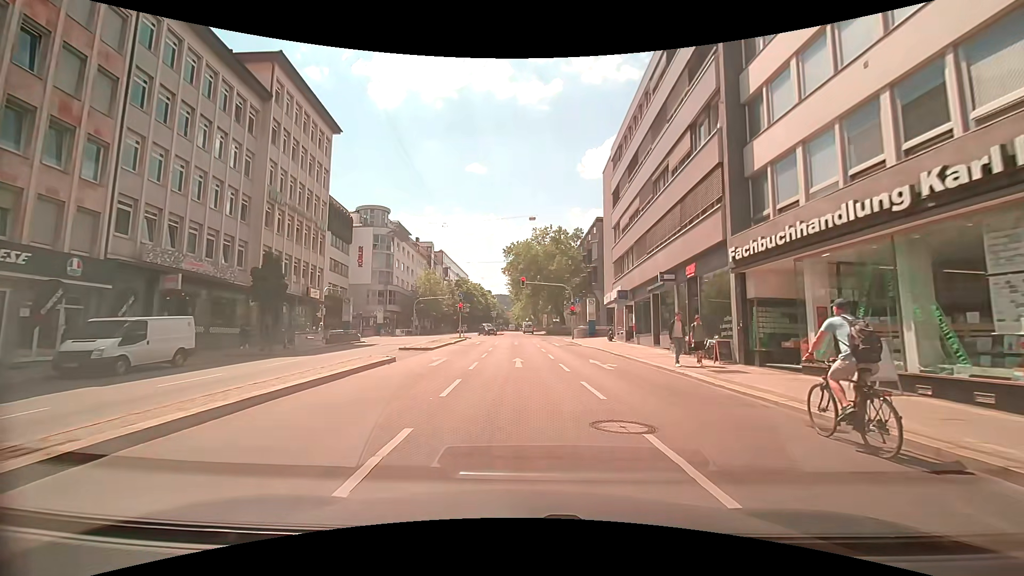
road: secondary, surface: asphalt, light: Day
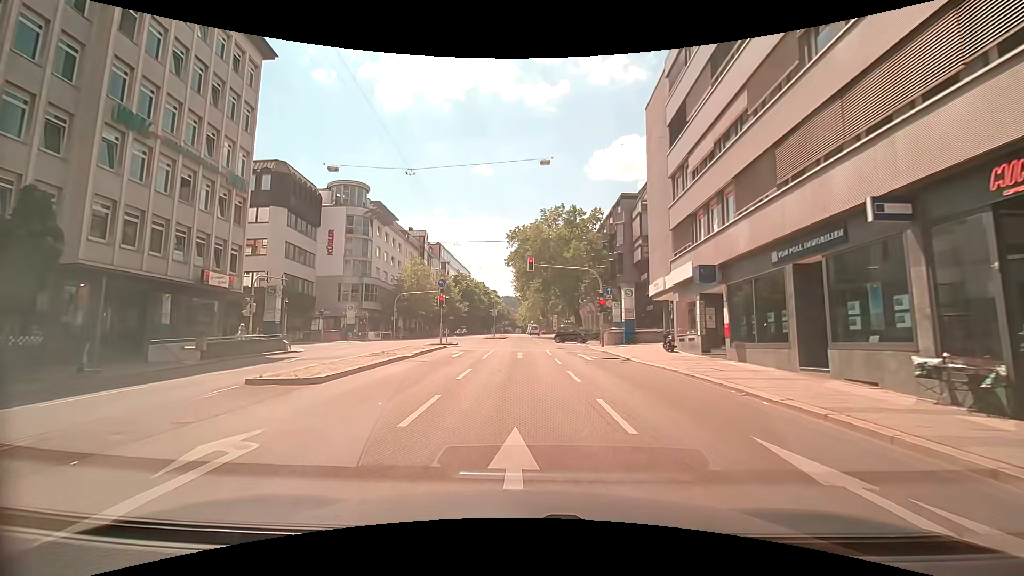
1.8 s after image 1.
(+0.3, +14.9) m; +1°
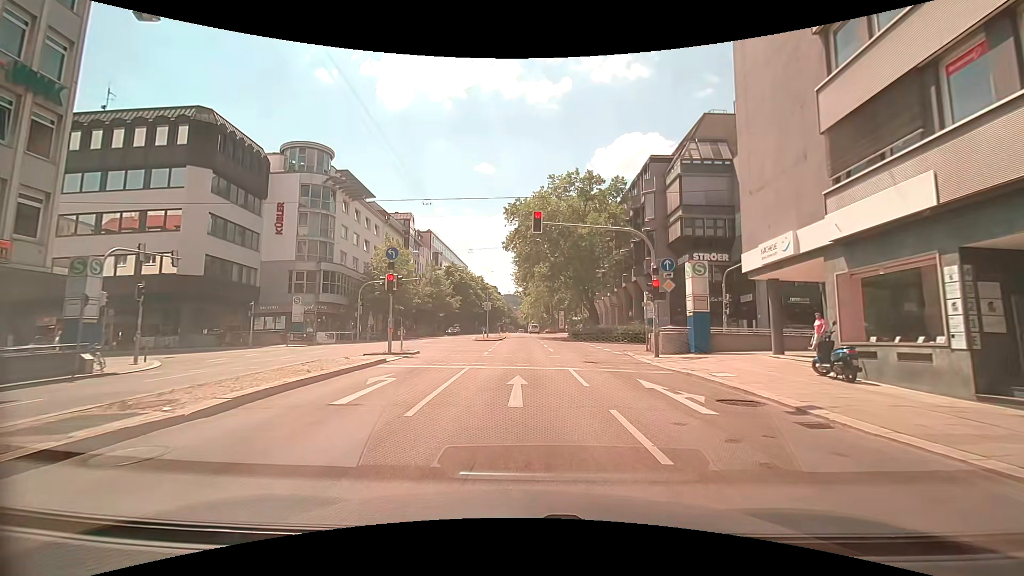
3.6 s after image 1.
(-0.2, +13.5) m; 0°
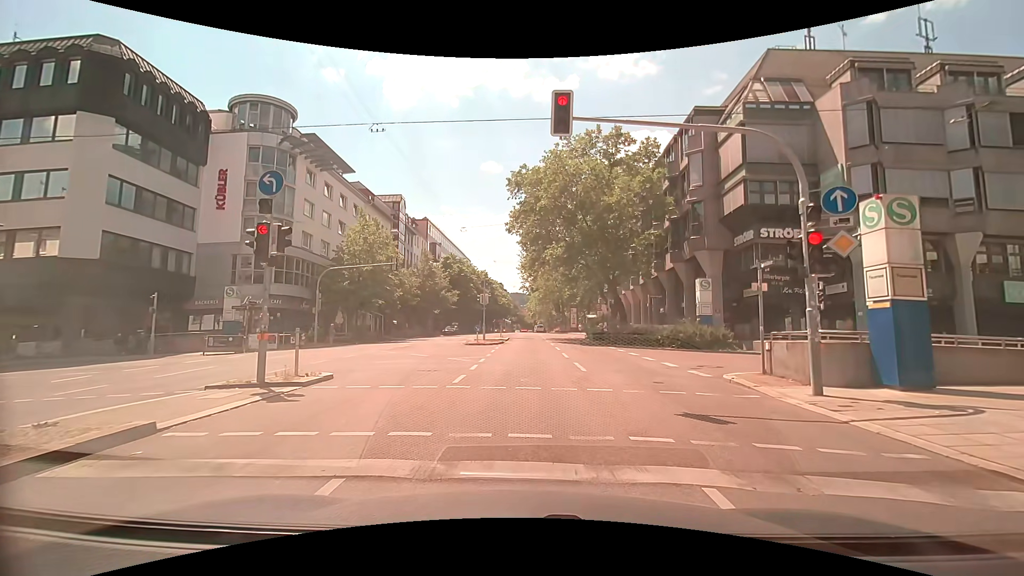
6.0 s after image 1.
(-0.2, +10.2) m; -2°
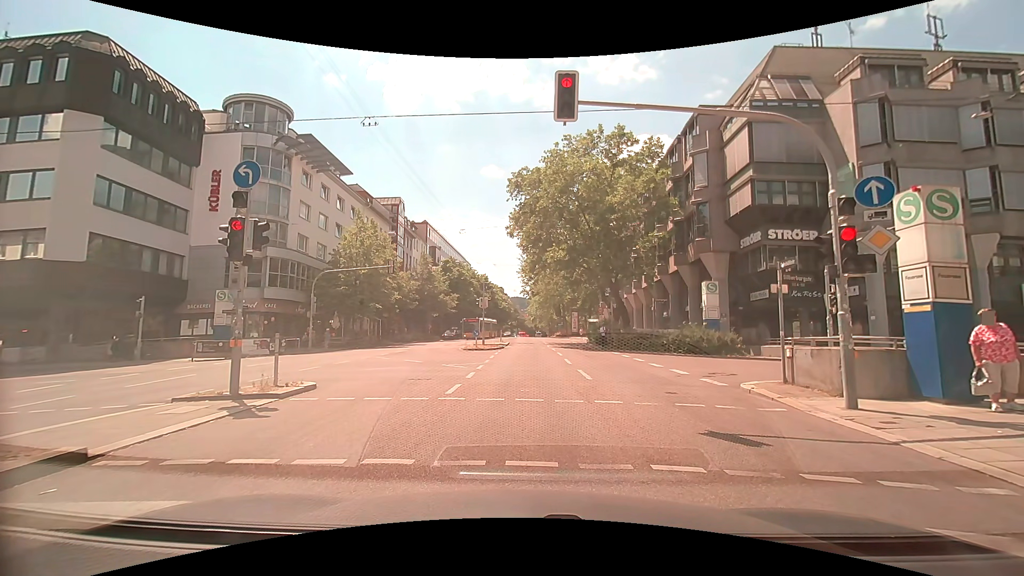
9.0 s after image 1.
(0.0, +0.9) m; +2°
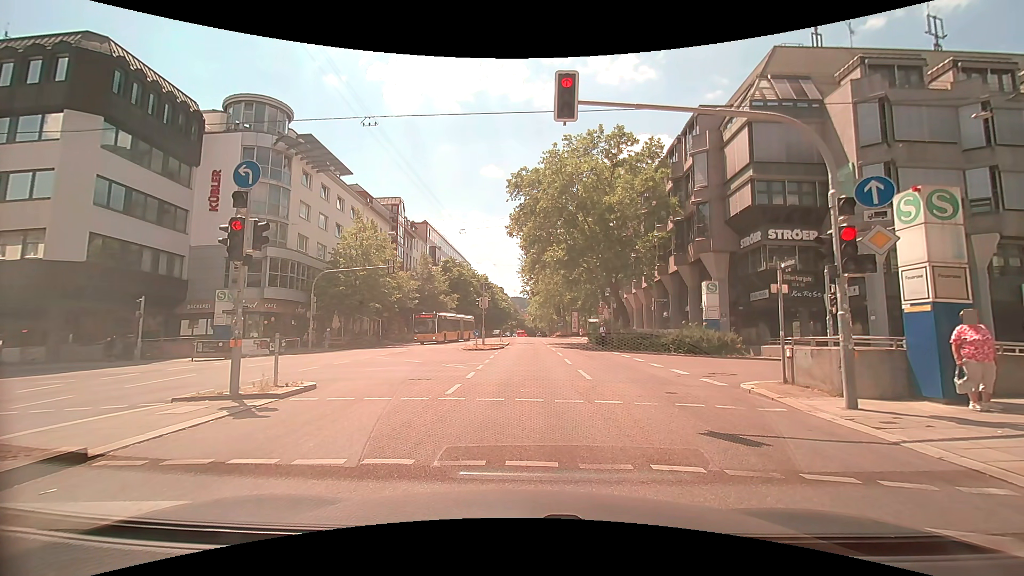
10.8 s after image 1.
(0.0, 0.0) m; 0°
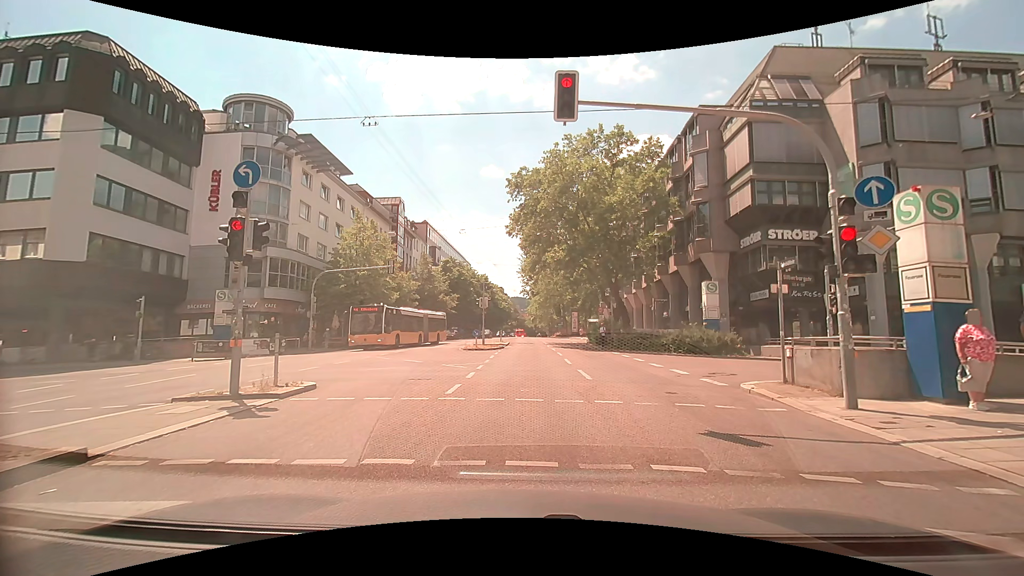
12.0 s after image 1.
(0.0, 0.0) m; 0°
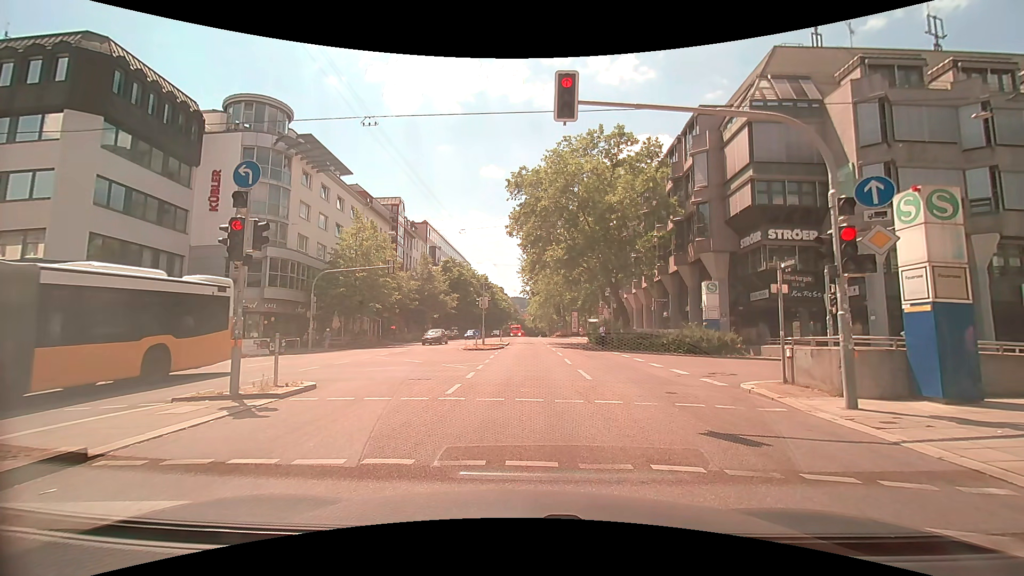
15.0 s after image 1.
(0.0, 0.0) m; 0°
(0, +10) (0, +20) (-1, +30) (-1, +40) (-1, +50) (-1, +60) (-1, +70) (-2, +80) (-2, +90) (-2, +100) m
